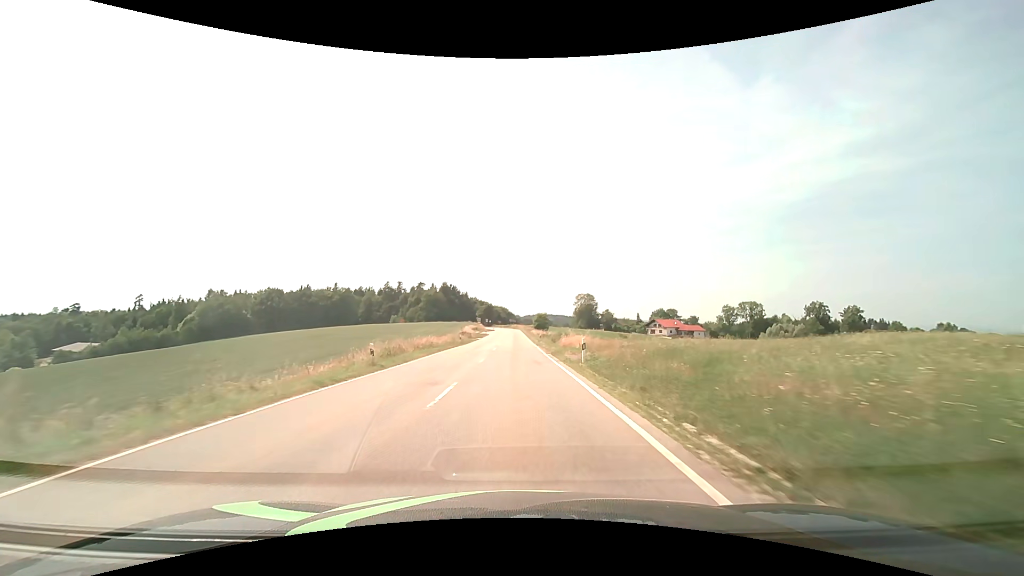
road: tertiary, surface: asphalt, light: Day
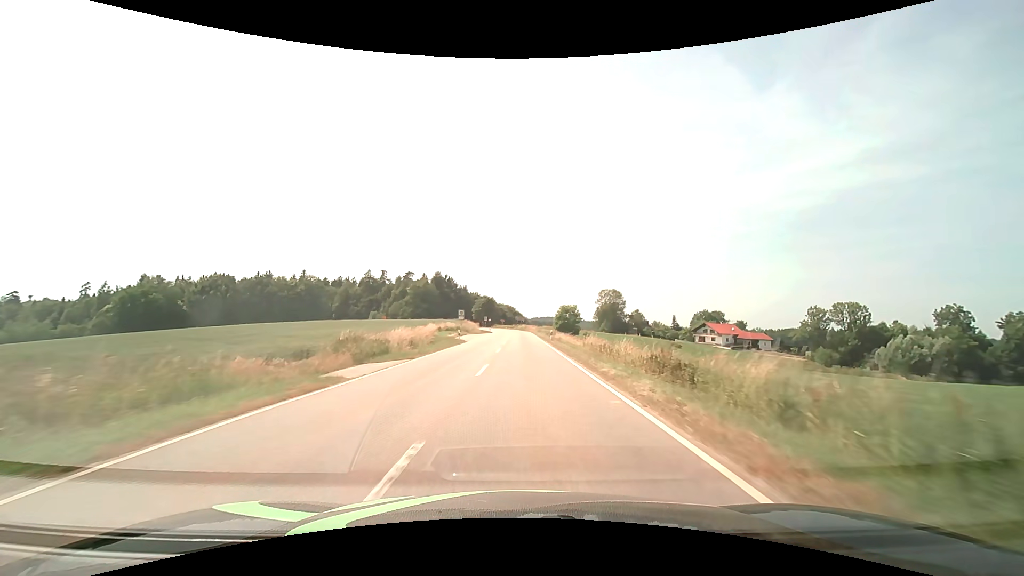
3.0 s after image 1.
(-0.4, +54.3) m; -1°
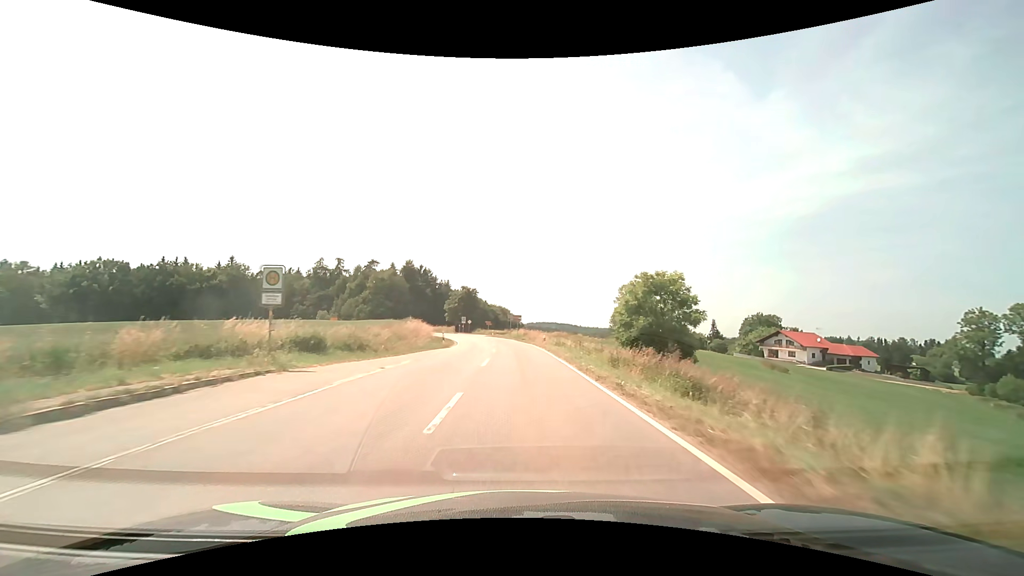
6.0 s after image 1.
(+0.2, +54.8) m; 0°
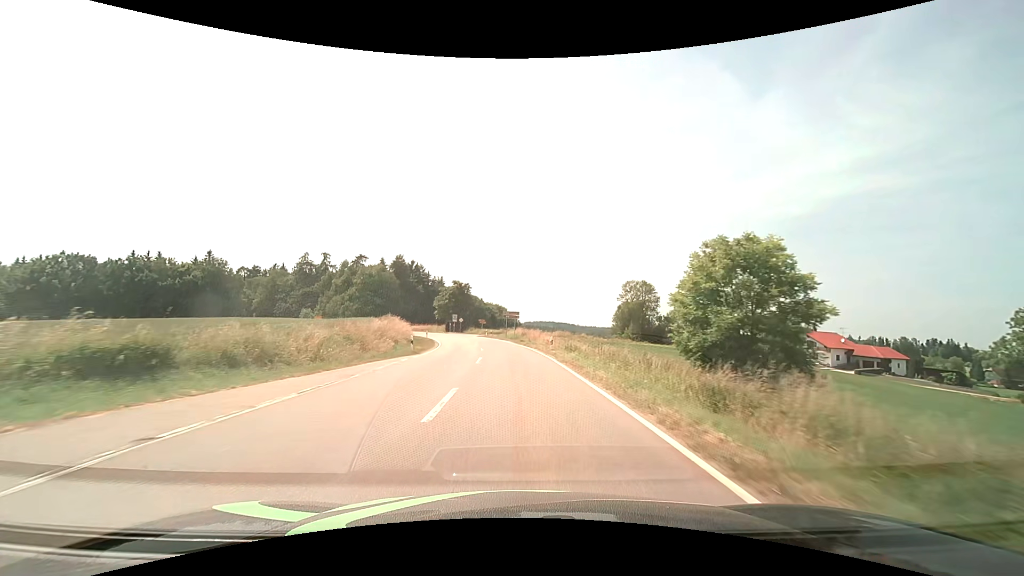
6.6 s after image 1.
(+0.1, +10.9) m; +1°
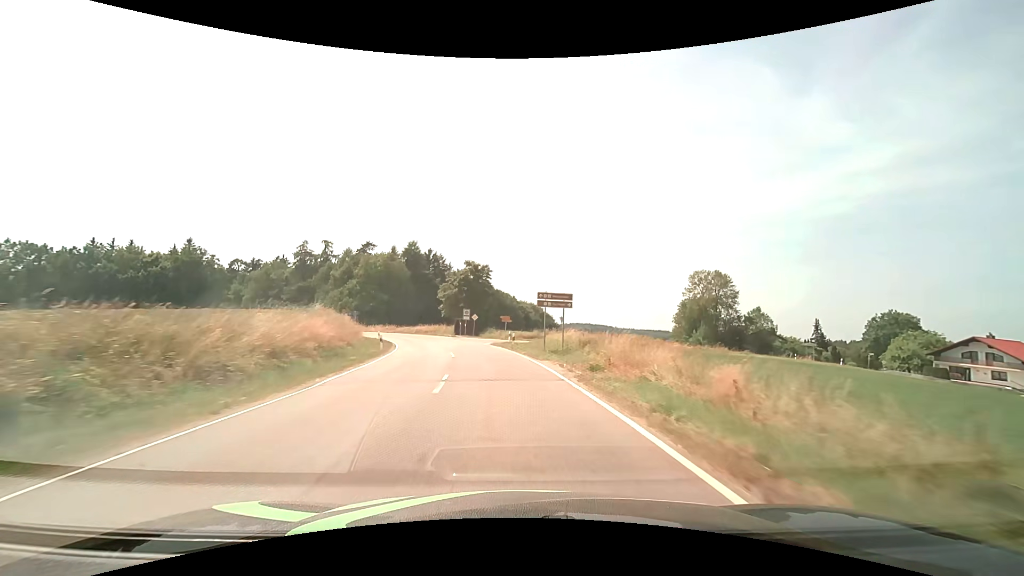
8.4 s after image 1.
(-0.6, +32.1) m; -4°
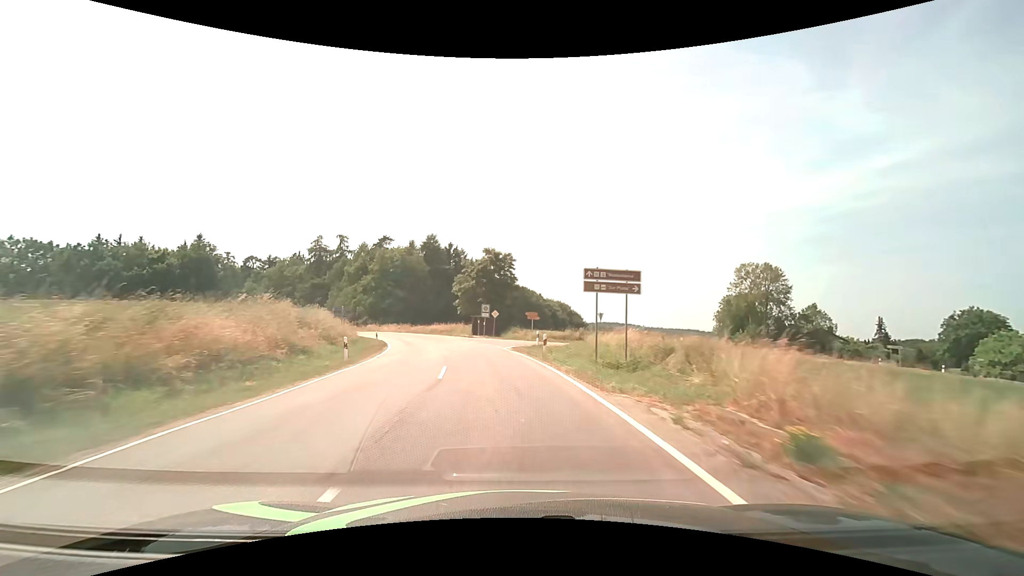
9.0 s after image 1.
(-0.2, +10.4) m; -2°
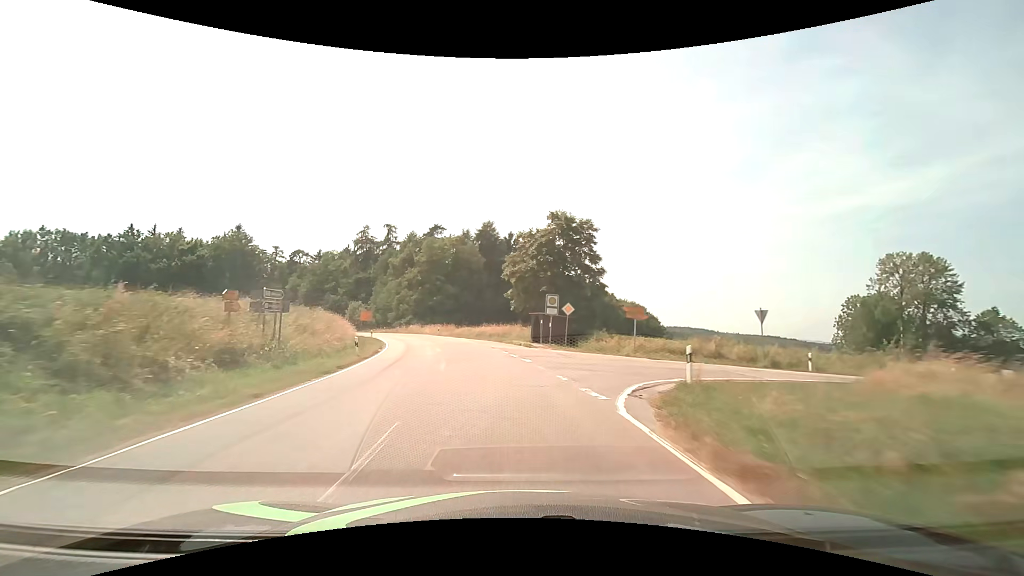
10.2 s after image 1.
(-1.3, +20.2) m; -7°
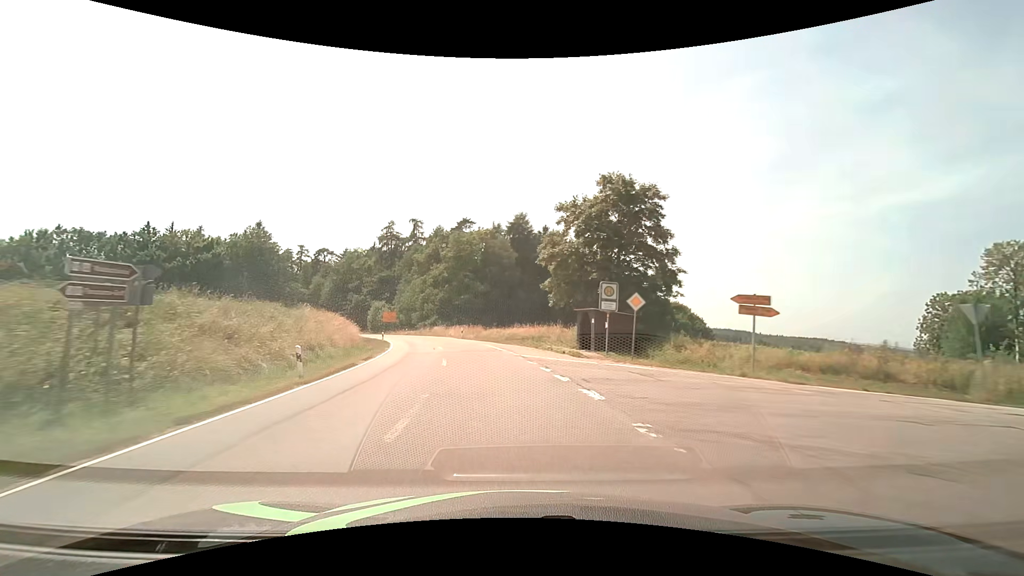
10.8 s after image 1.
(-0.3, +9.9) m; -4°
(0, +10) (-1, +20) (-3, +30) (-5, +40) (-8, +49) (-11, +59) (-15, +68) (-19, +77) (-24, +86) (-29, +94) m
